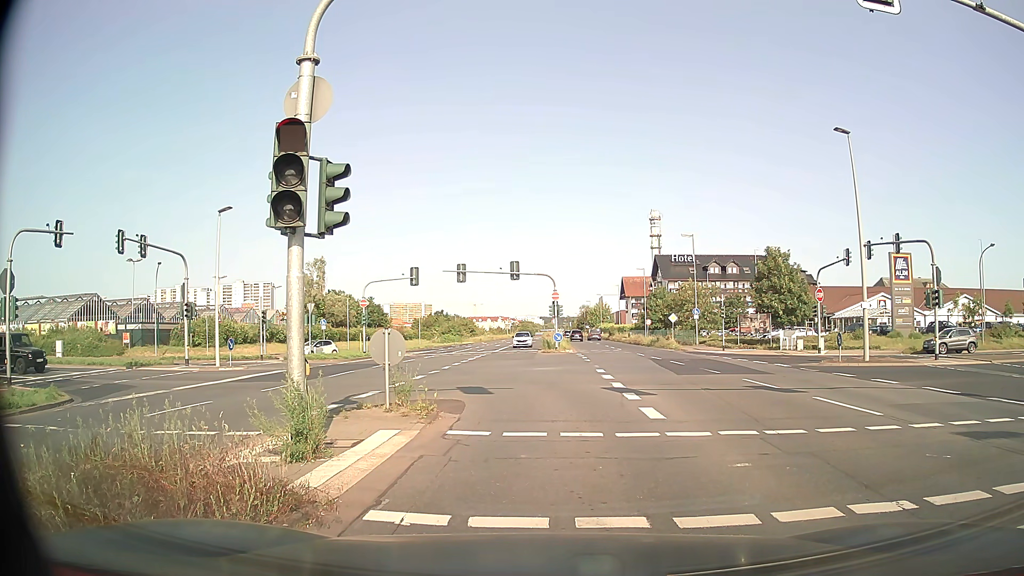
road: primary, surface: asphalt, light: Day
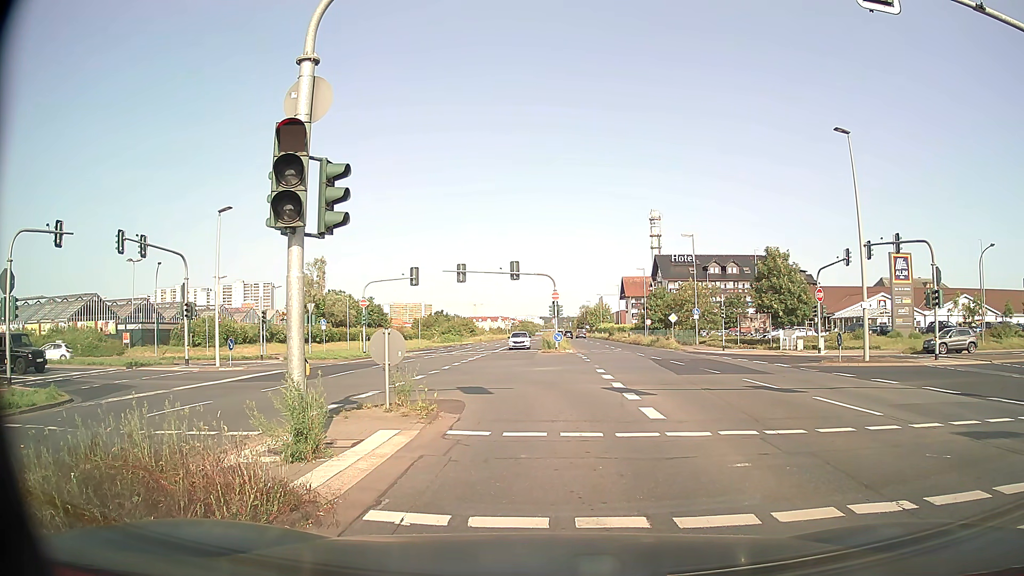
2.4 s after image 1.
(0.0, 0.0) m; 0°
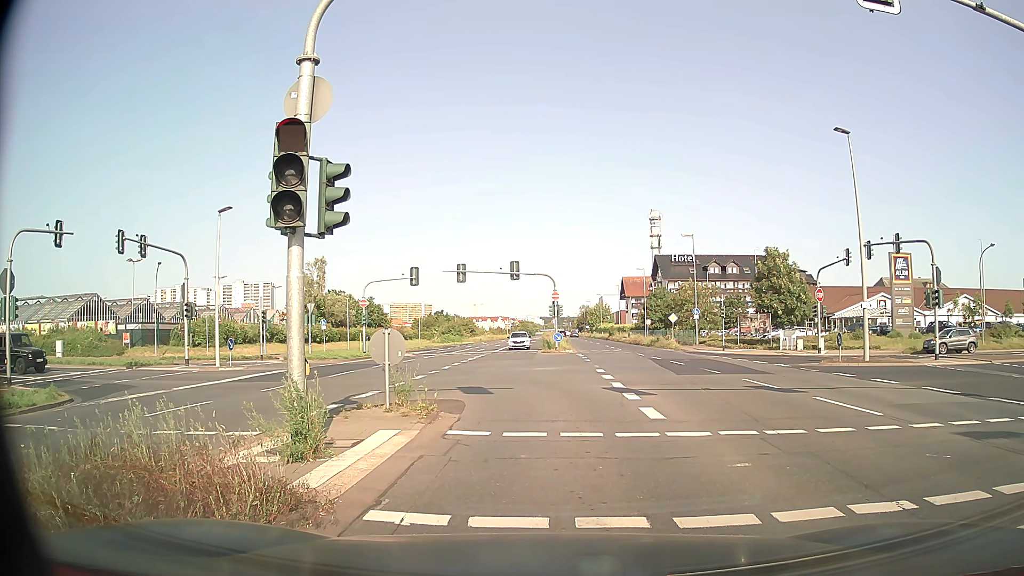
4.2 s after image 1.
(0.0, 0.0) m; 0°
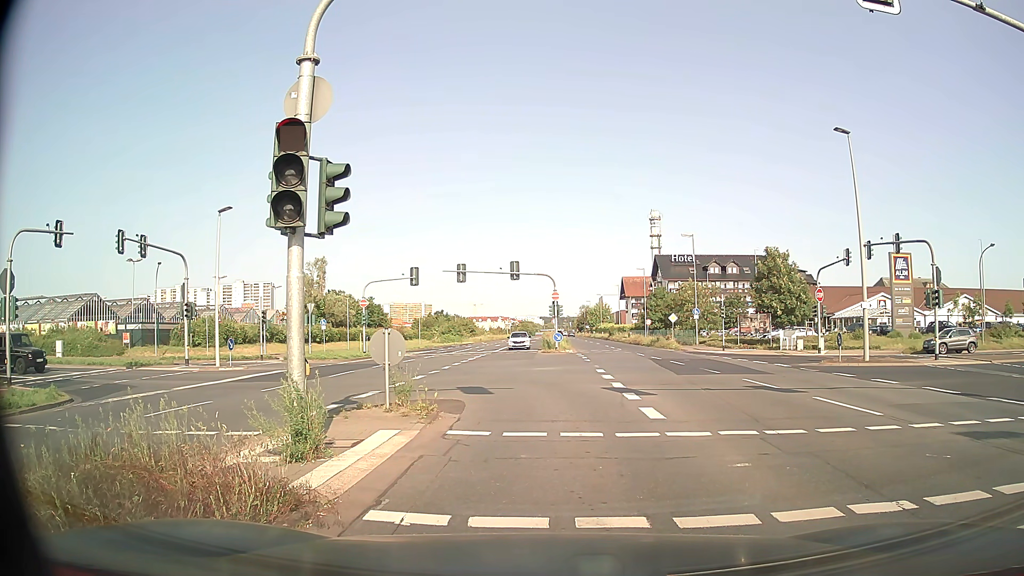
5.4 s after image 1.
(0.0, 0.0) m; 0°
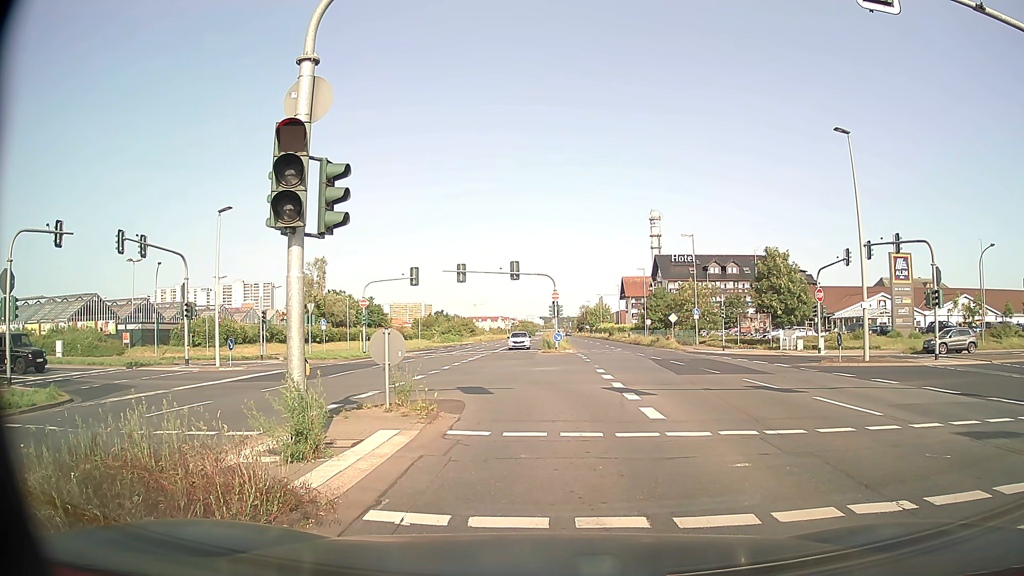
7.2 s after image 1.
(0.0, 0.0) m; 0°
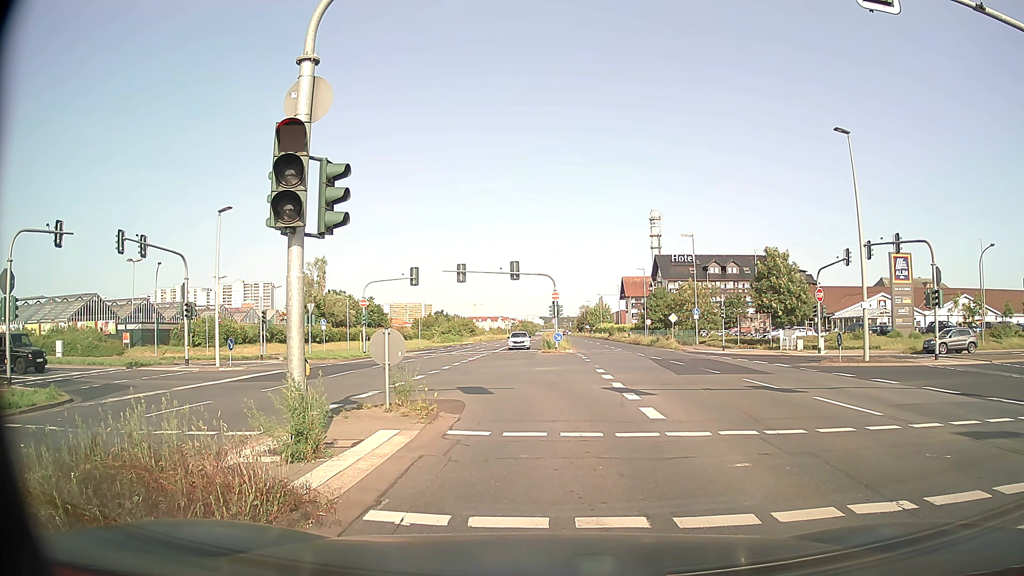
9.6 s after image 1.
(0.0, 0.0) m; 0°
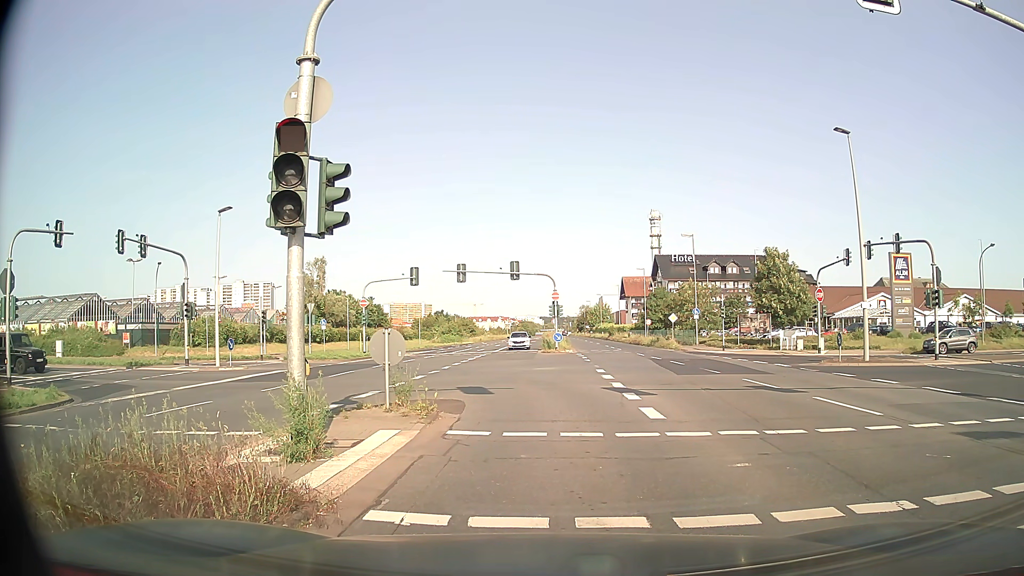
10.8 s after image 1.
(0.0, 0.0) m; 0°
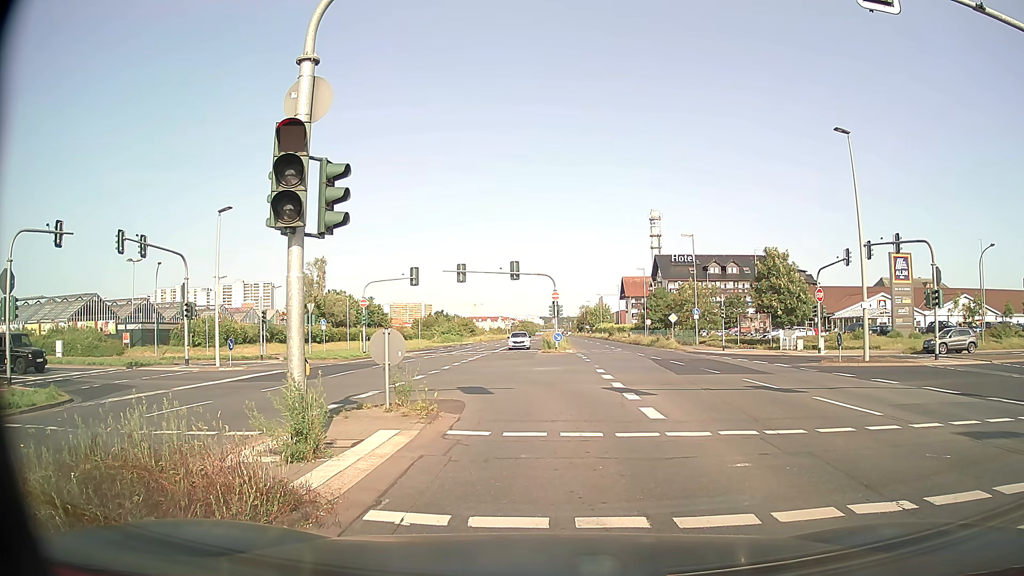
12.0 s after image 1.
(0.0, 0.0) m; 0°
(0, +10) (-1, +20) (-6, +29) (-13, +35) (-23, +39) (-33, +39) (-43, +38) (-53, +37) (-62, +36) (-72, +36) m
